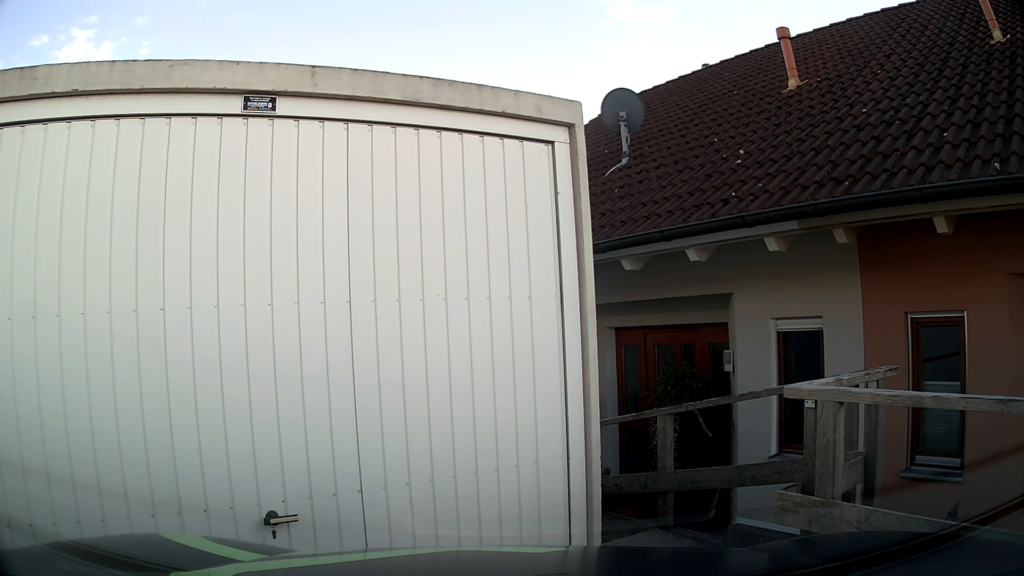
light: Day
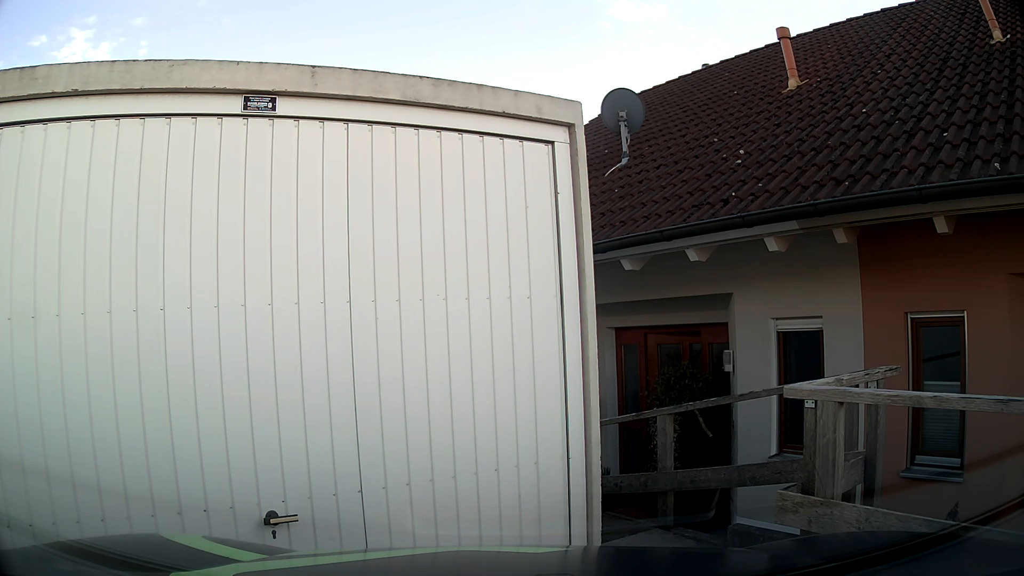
(0.0, 0.0) m; 0°
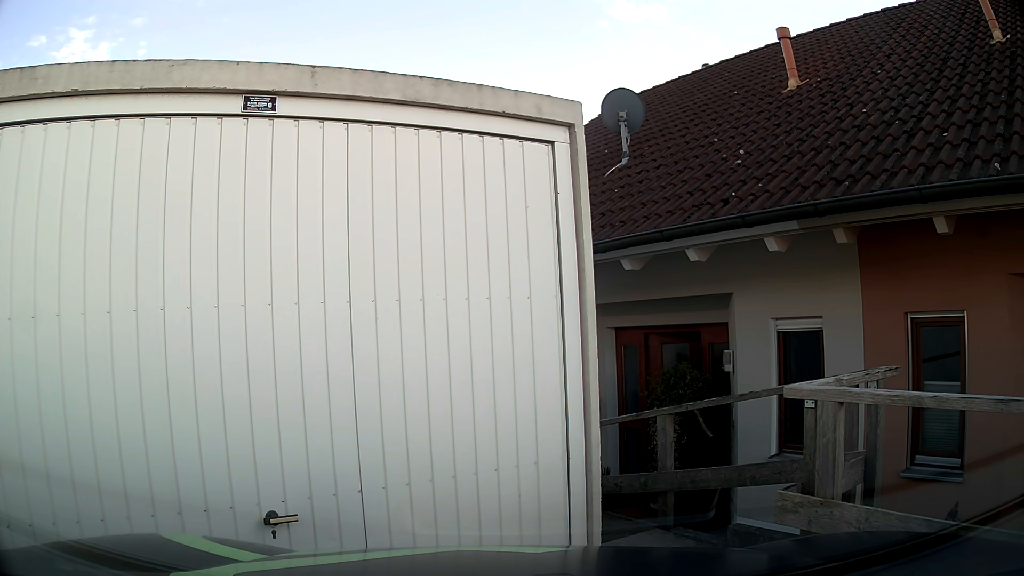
(0.0, 0.0) m; 0°
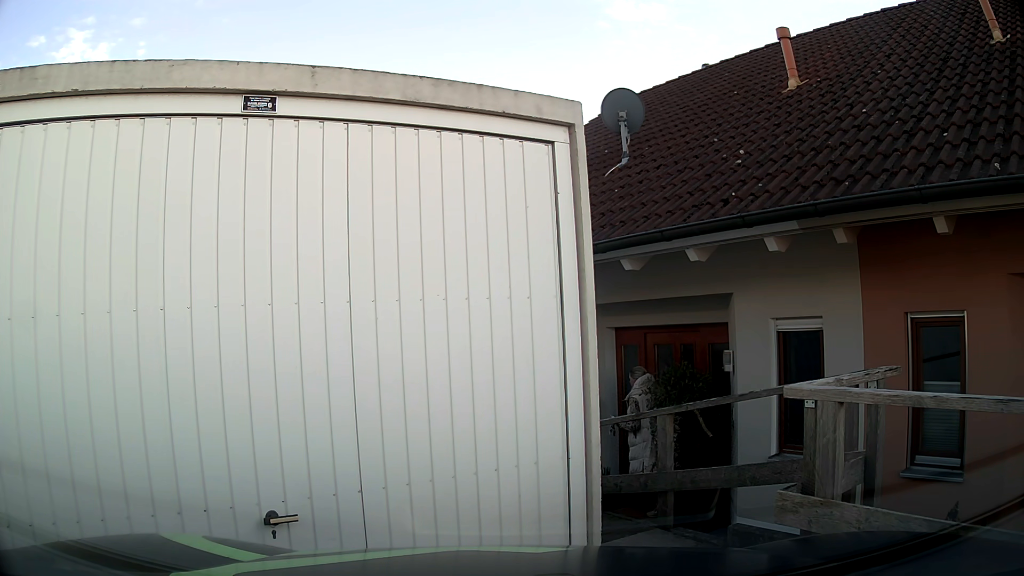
(0.0, 0.0) m; 0°
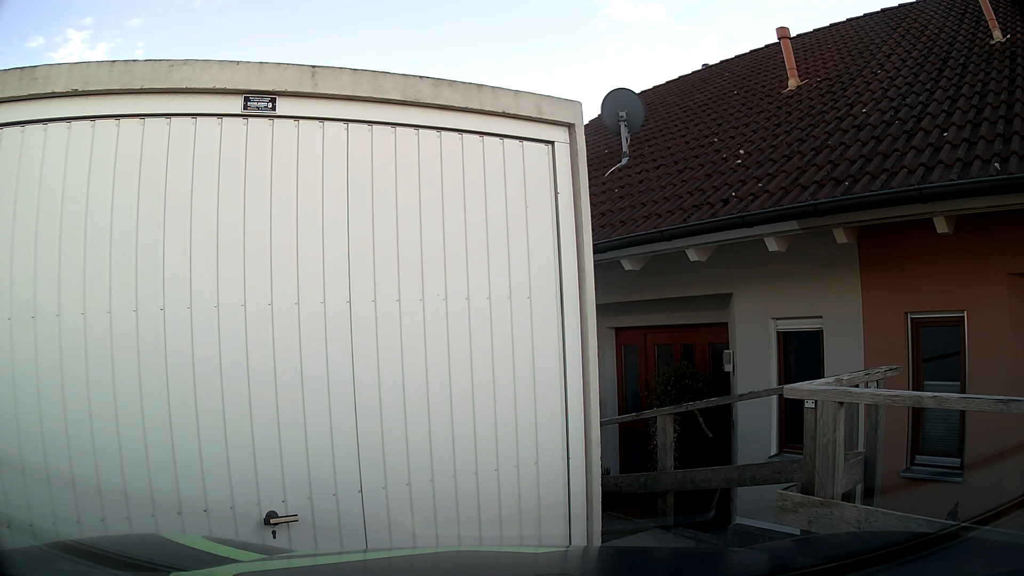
(0.0, 0.0) m; 0°
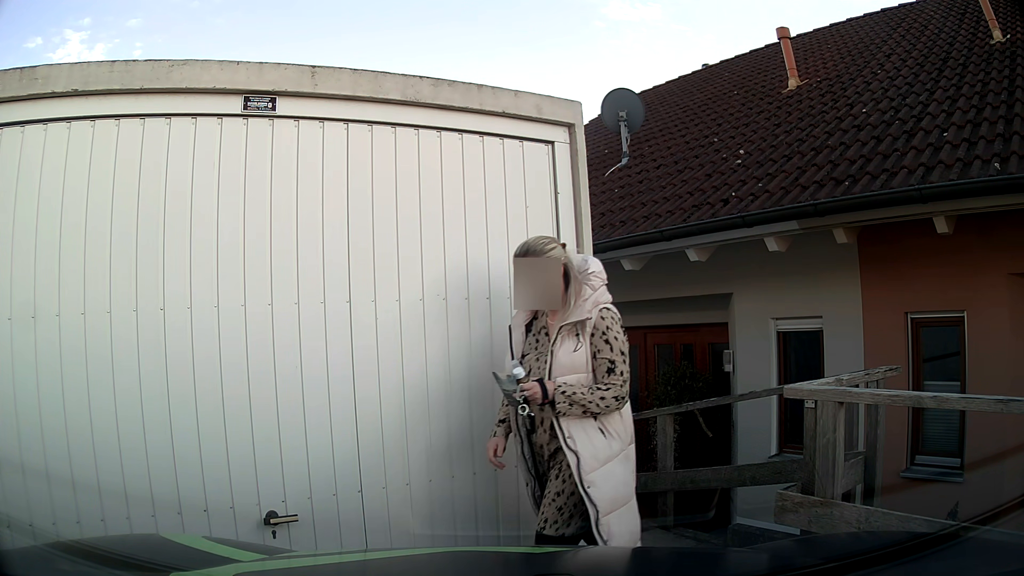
(0.0, 0.0) m; 0°
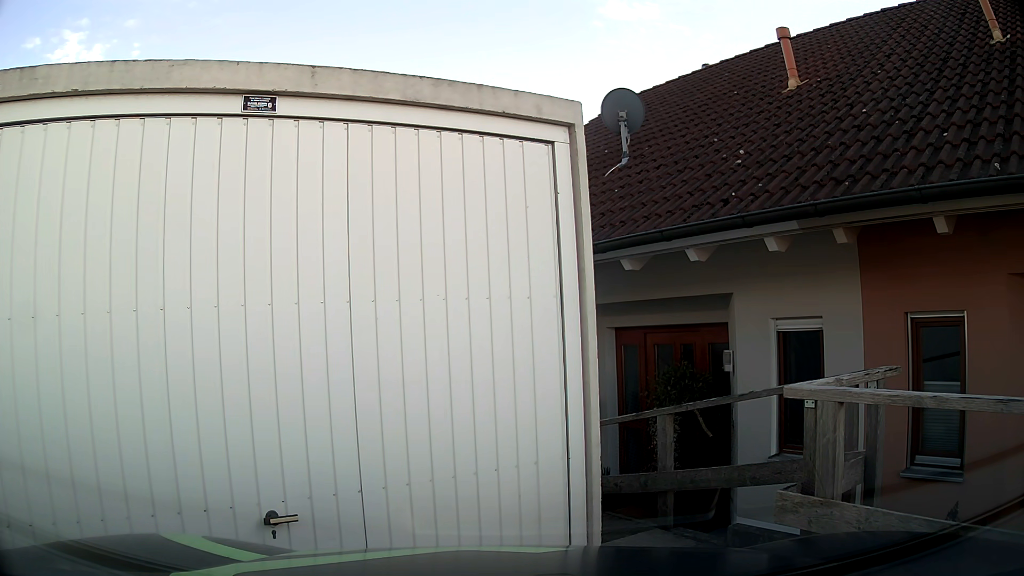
(0.0, 0.0) m; 0°
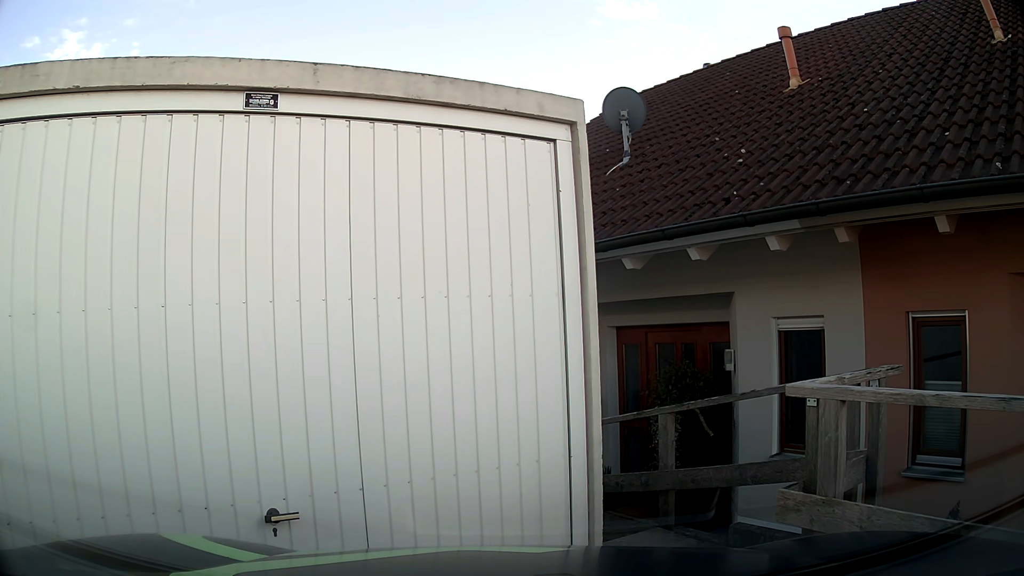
(0.0, 0.0) m; 0°
